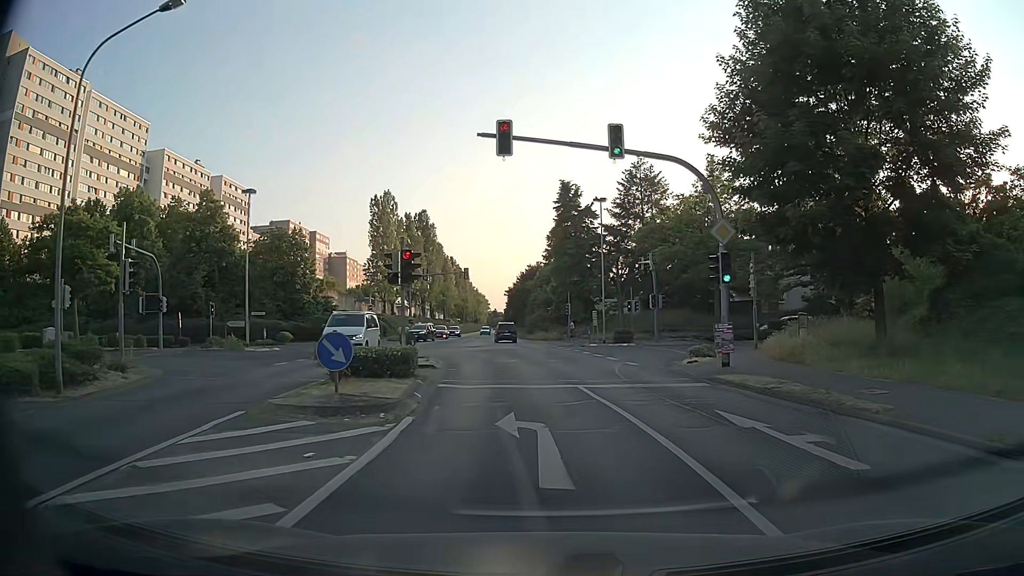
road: secondary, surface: asphalt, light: Day
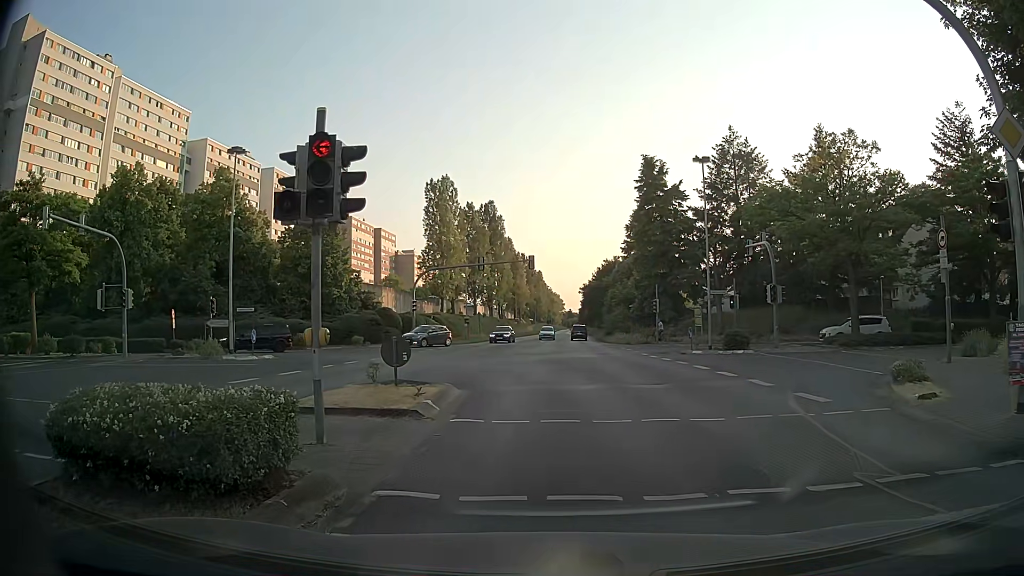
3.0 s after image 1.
(-0.2, +10.6) m; -4°
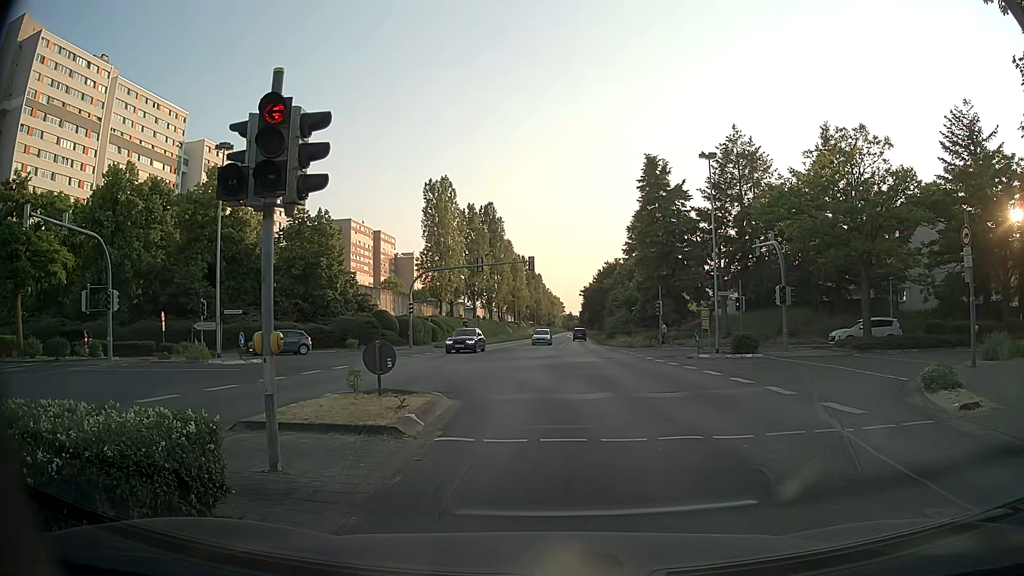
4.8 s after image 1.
(0.0, +1.3) m; -2°
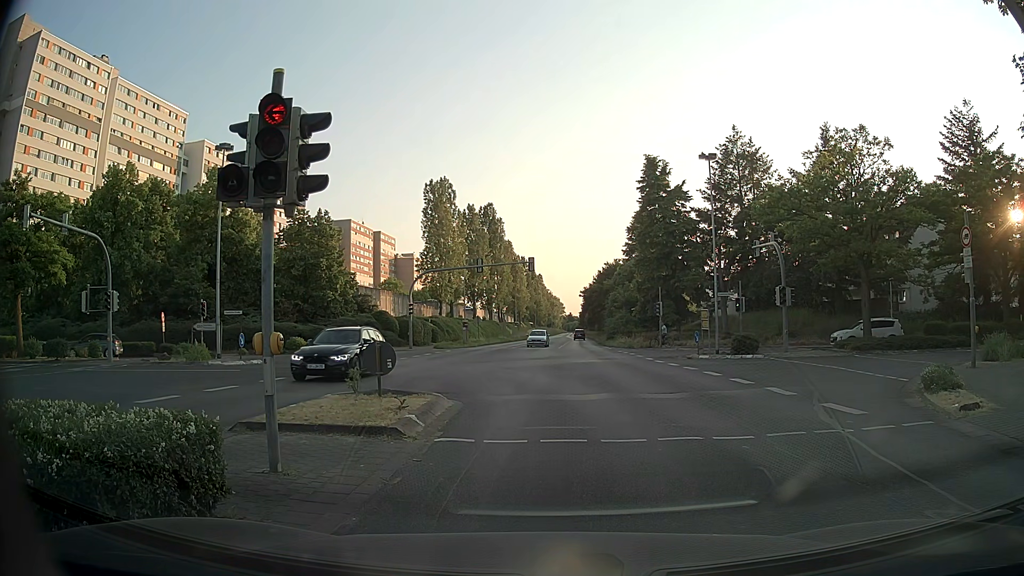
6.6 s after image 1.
(0.0, +0.1) m; 0°
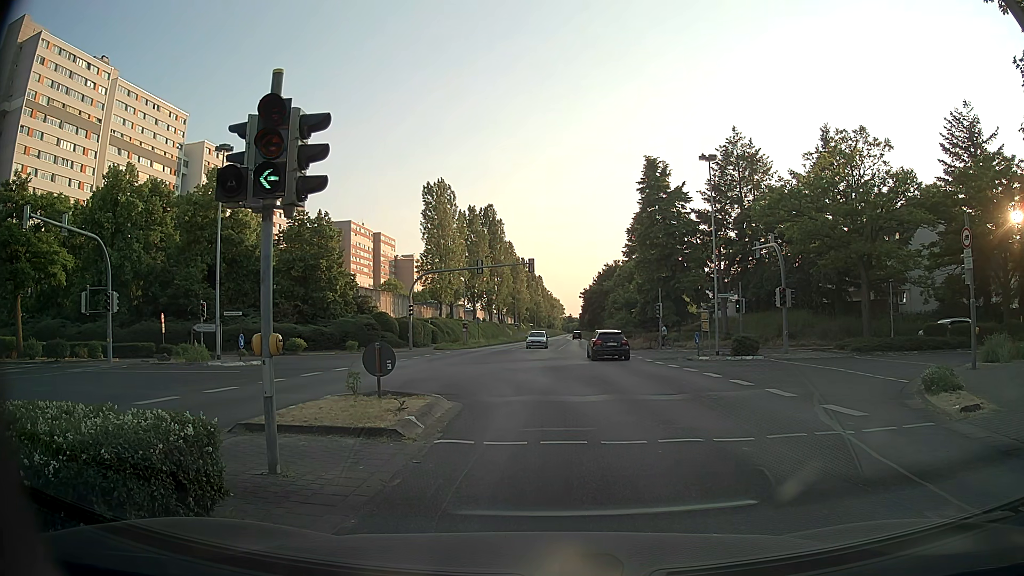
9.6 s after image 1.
(0.0, 0.0) m; 0°
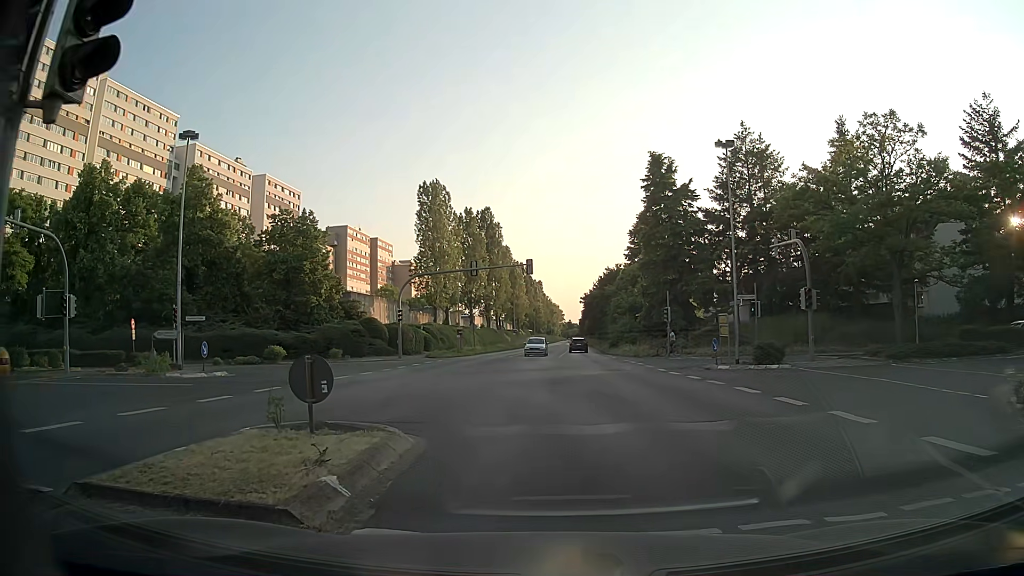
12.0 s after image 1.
(0.0, +3.8) m; 0°
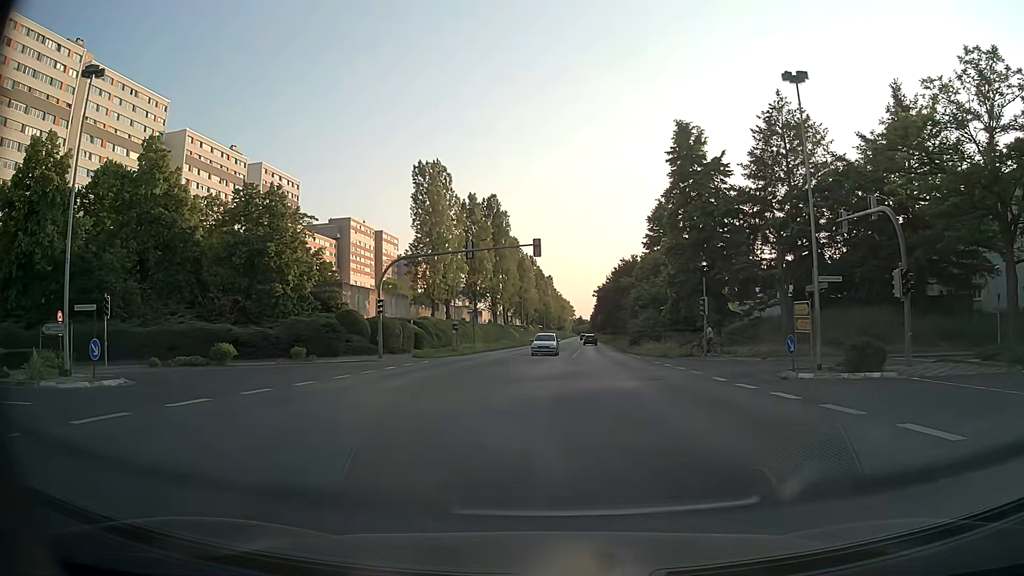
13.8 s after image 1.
(+0.1, +8.4) m; 0°
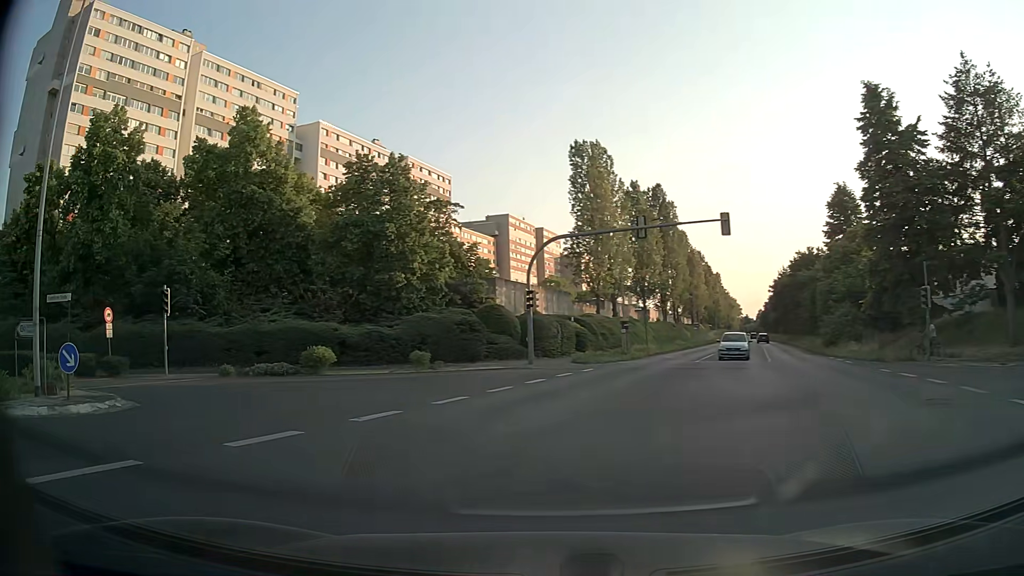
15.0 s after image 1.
(-0.8, +8.1) m; -13°
(-2, +10) (-9, +17) (-19, +20) (-29, +19) (-39, +18) (-49, +17) (-59, +16) (-69, +15) (-78, +14) (-88, +13) m
